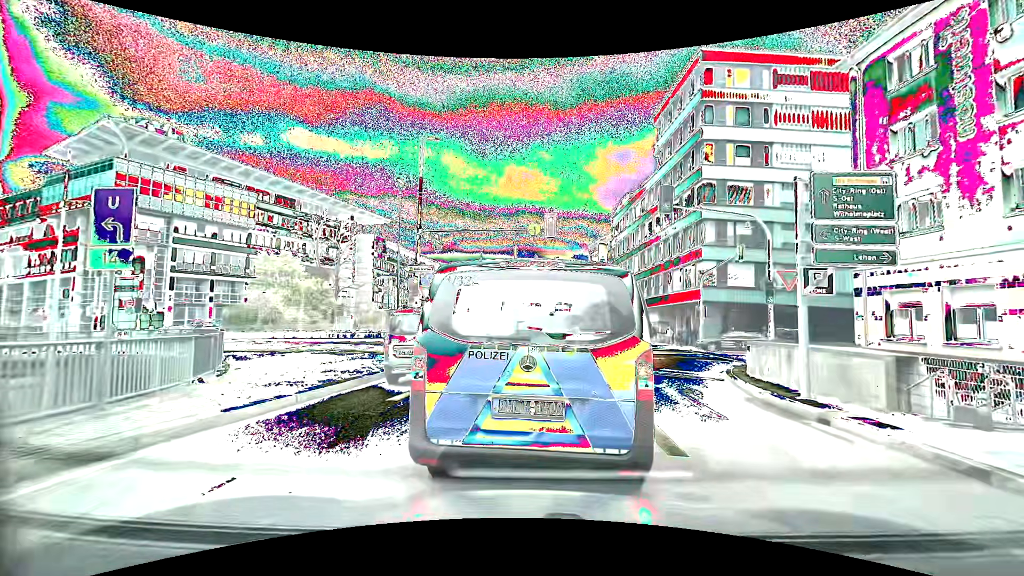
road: primary_link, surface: asphalt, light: Day
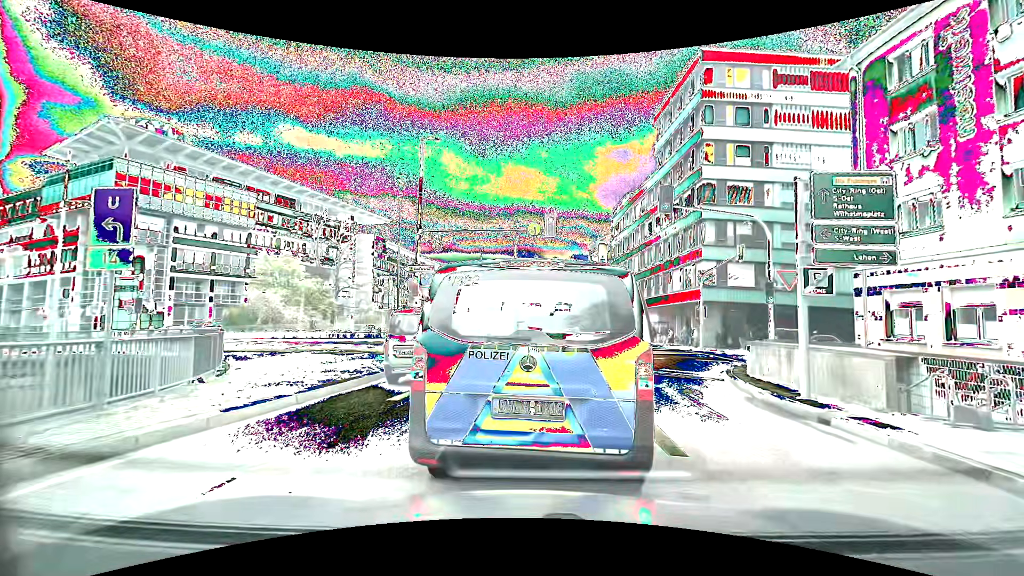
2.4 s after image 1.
(0.0, 0.0) m; 0°
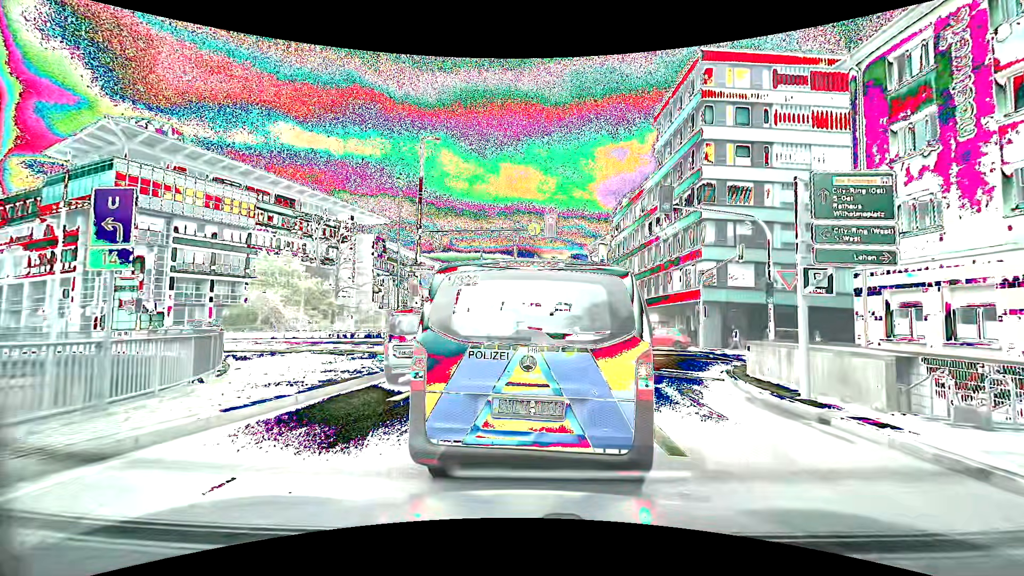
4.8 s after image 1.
(0.0, 0.0) m; 0°
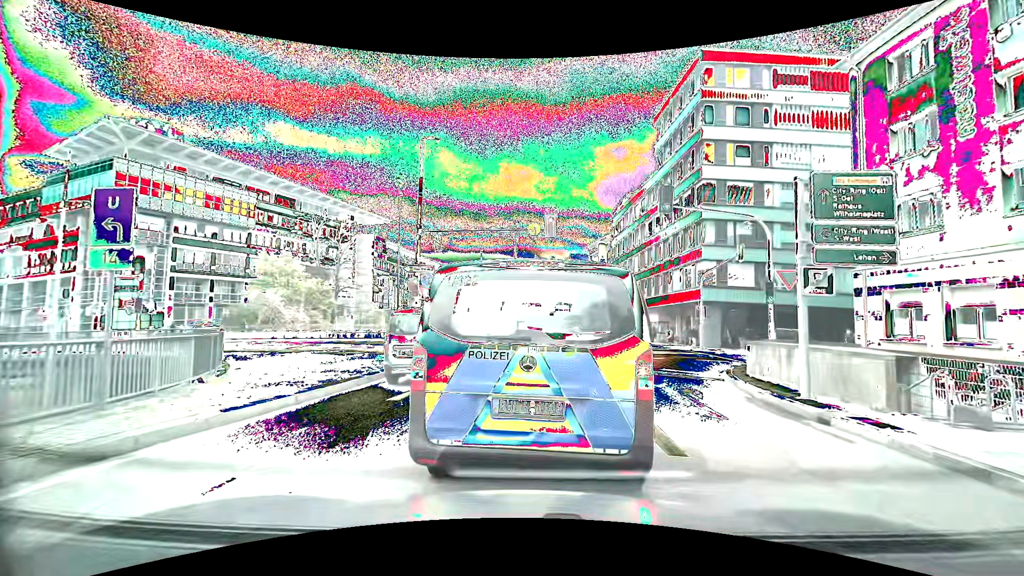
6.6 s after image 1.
(0.0, 0.0) m; 0°
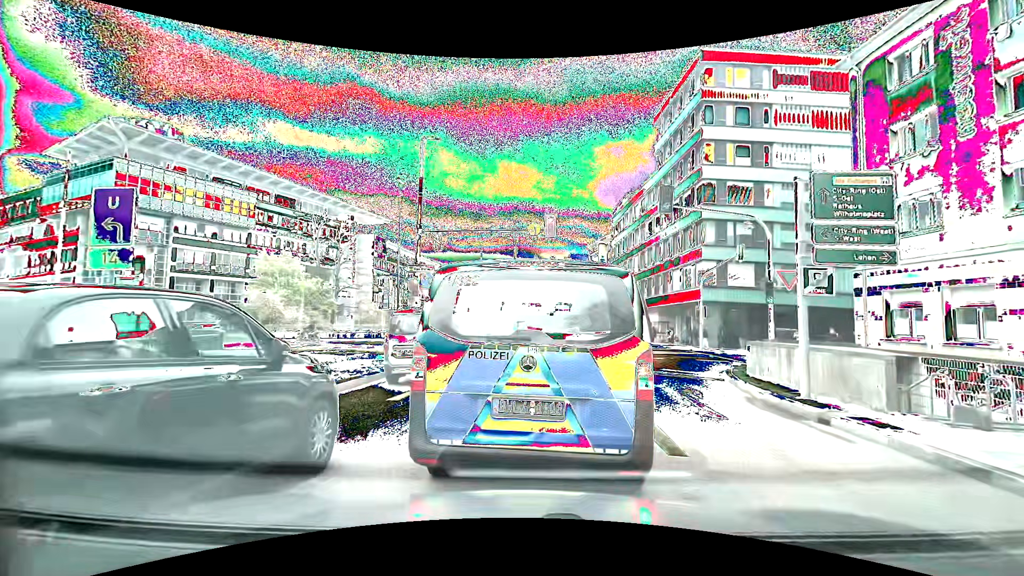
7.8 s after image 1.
(0.0, 0.0) m; 0°
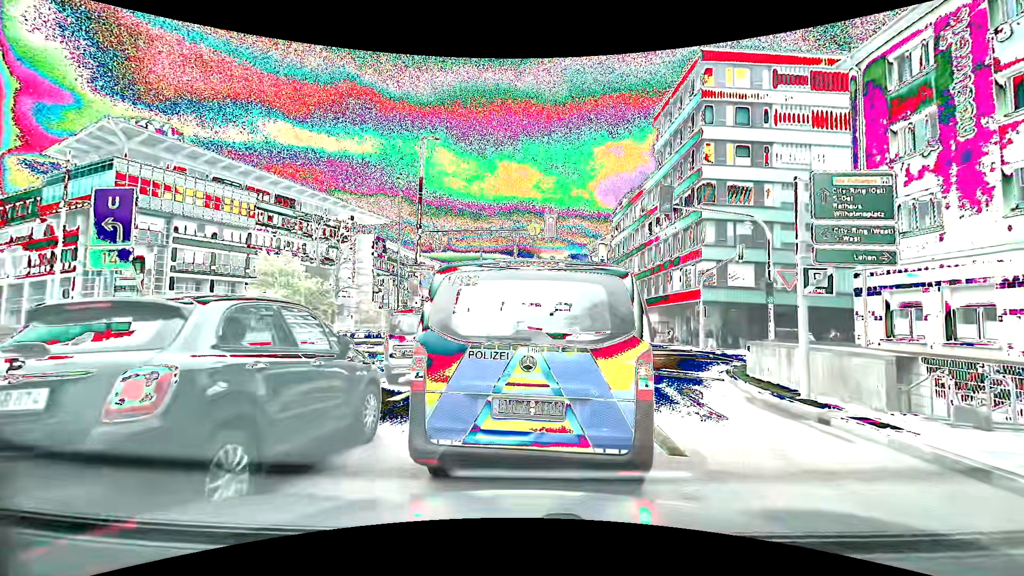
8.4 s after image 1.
(0.0, 0.0) m; 0°
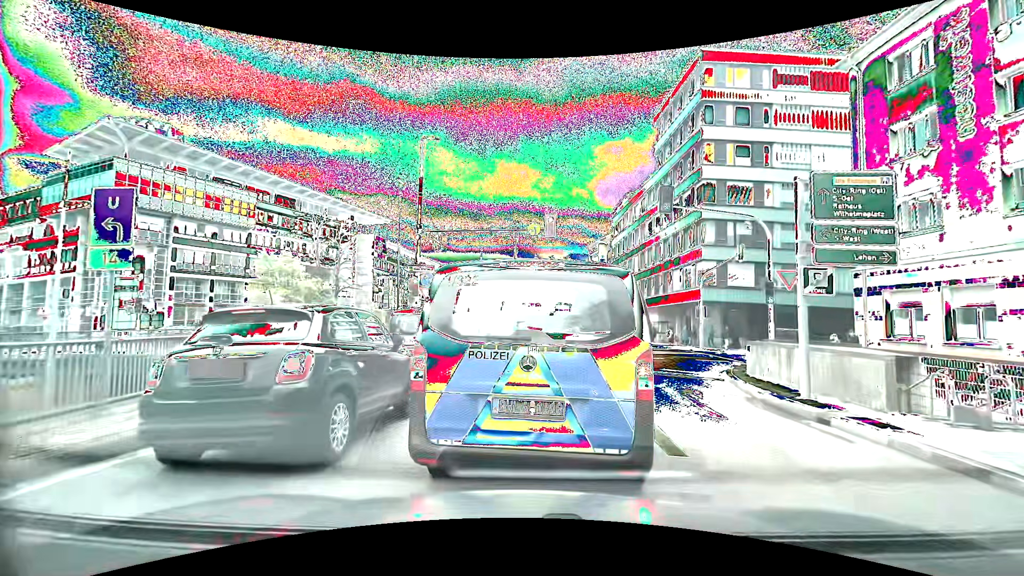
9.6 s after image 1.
(0.0, 0.0) m; 0°
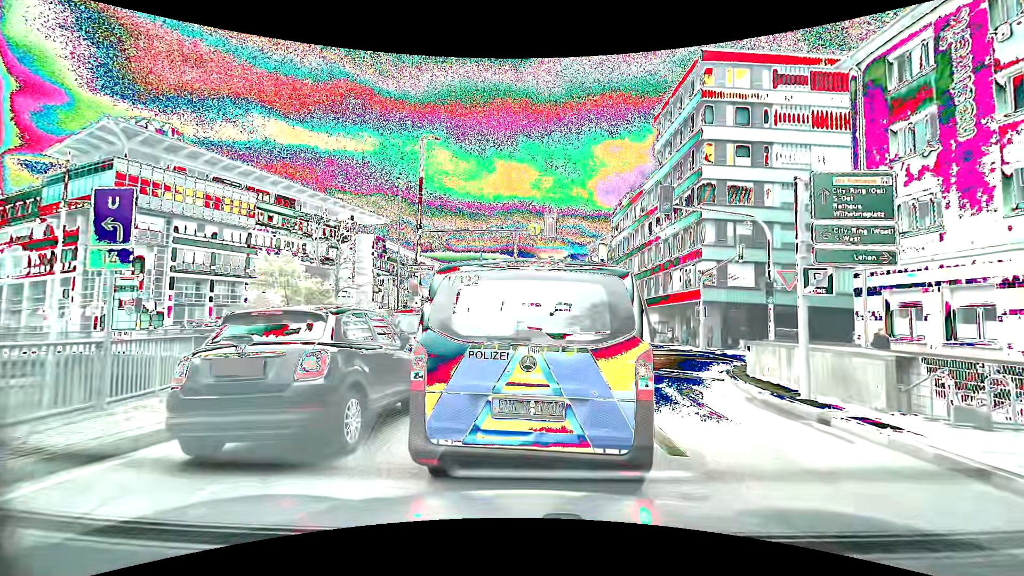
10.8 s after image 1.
(0.0, 0.0) m; 0°
